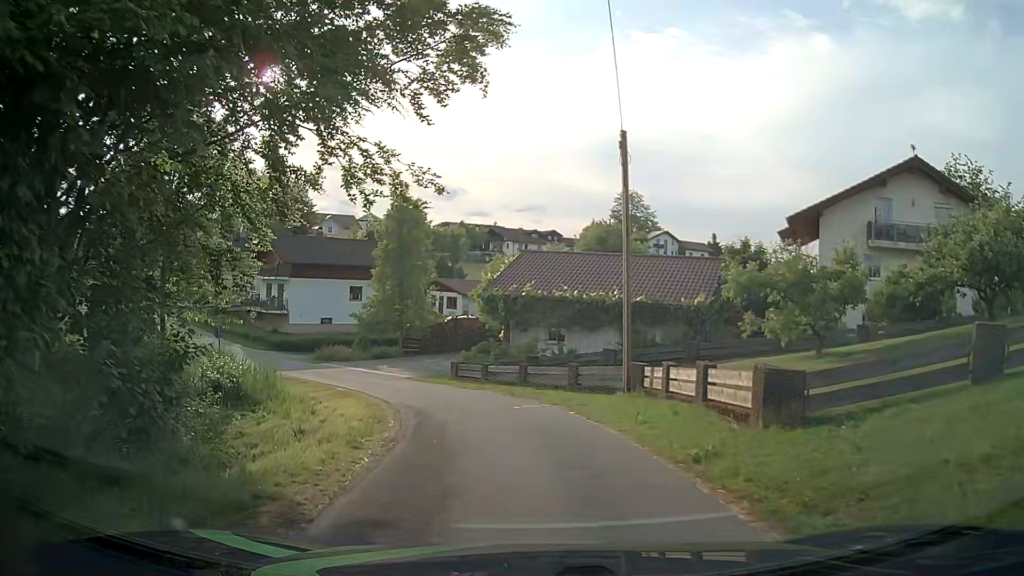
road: residential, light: Day
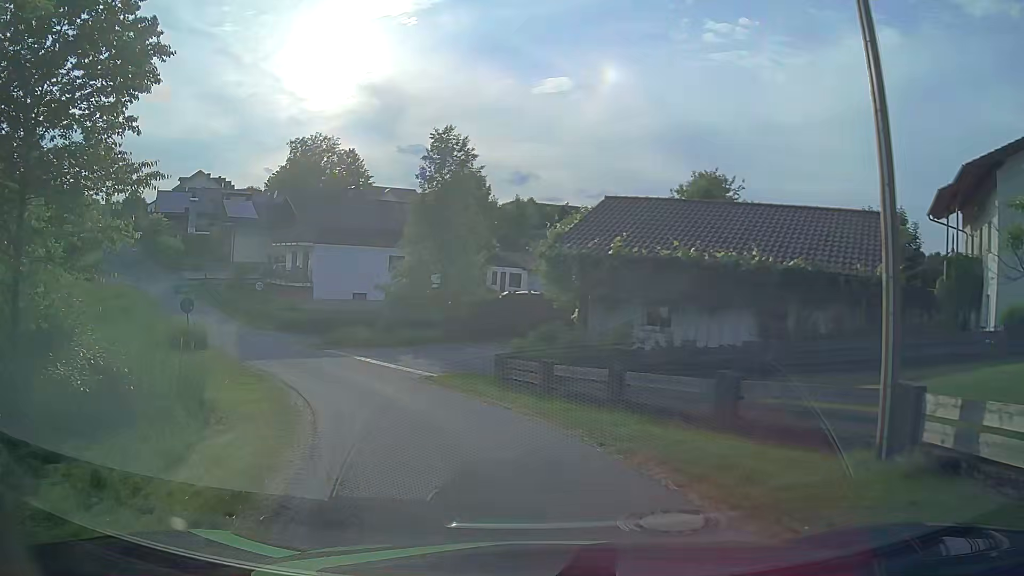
(-0.4, +10.0) m; -6°
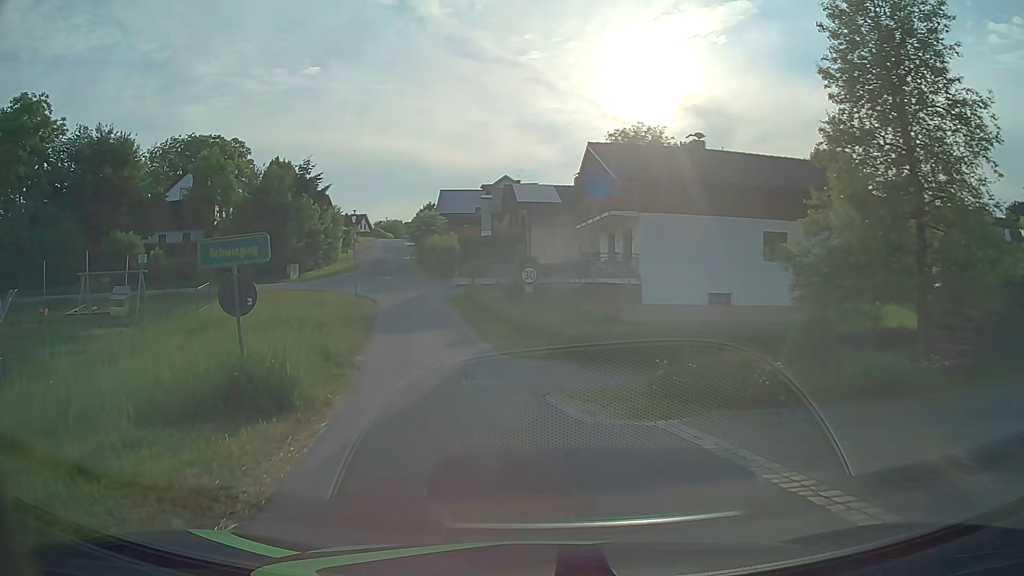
(-4.5, +17.7) m; -29°
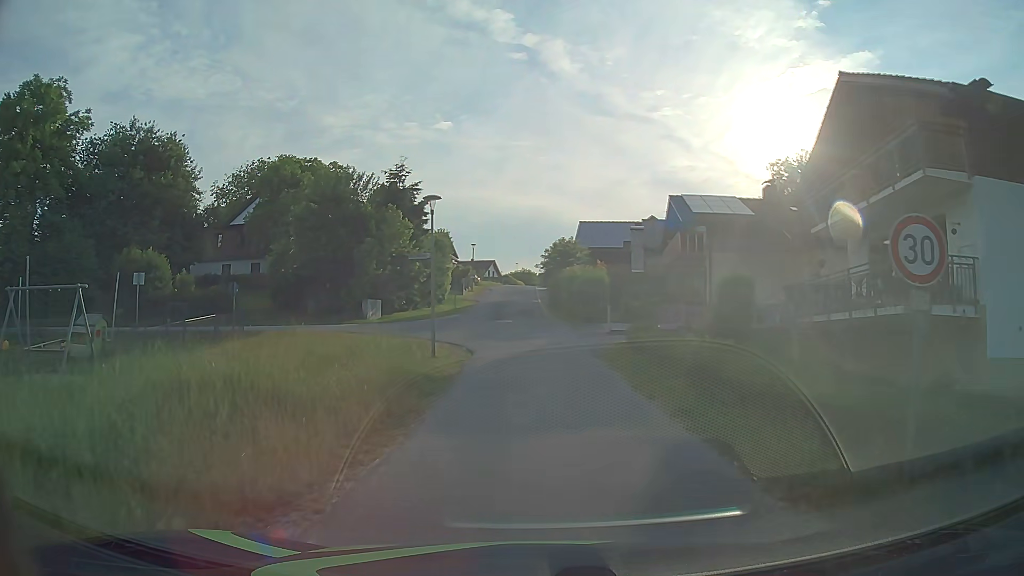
(-2.1, +14.5) m; -11°
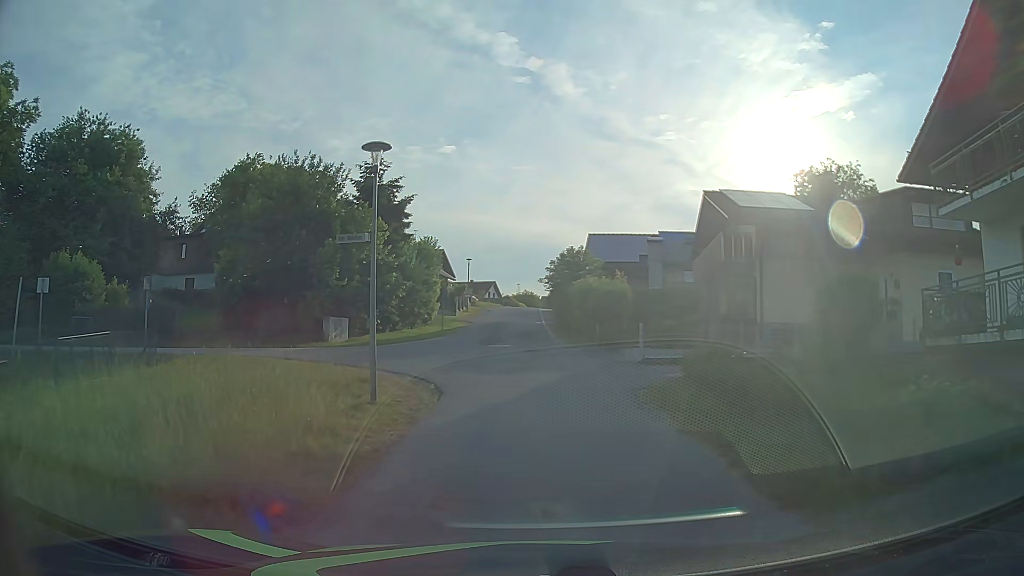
(-0.1, +7.2) m; -1°
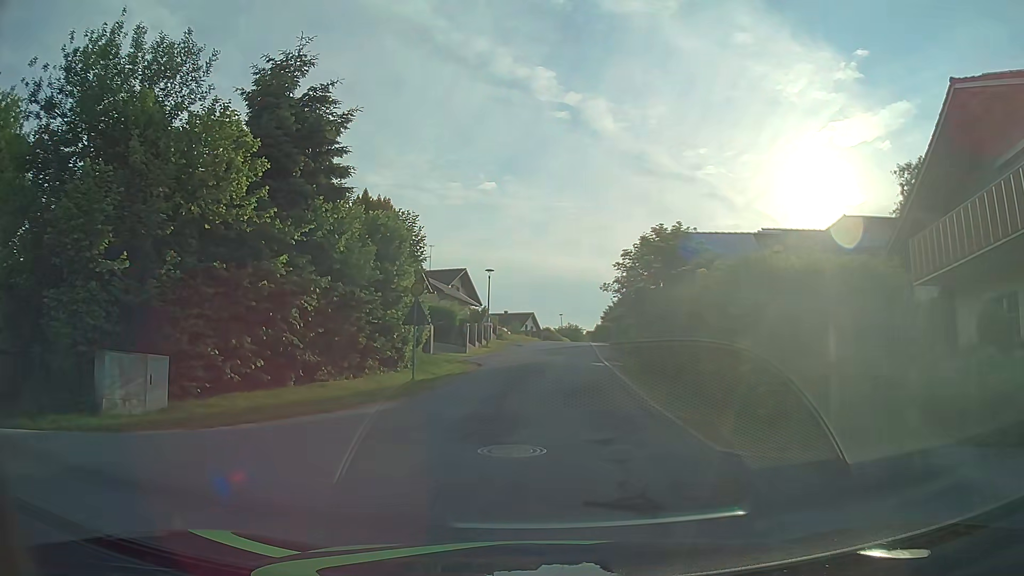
(-0.4, +17.9) m; -3°
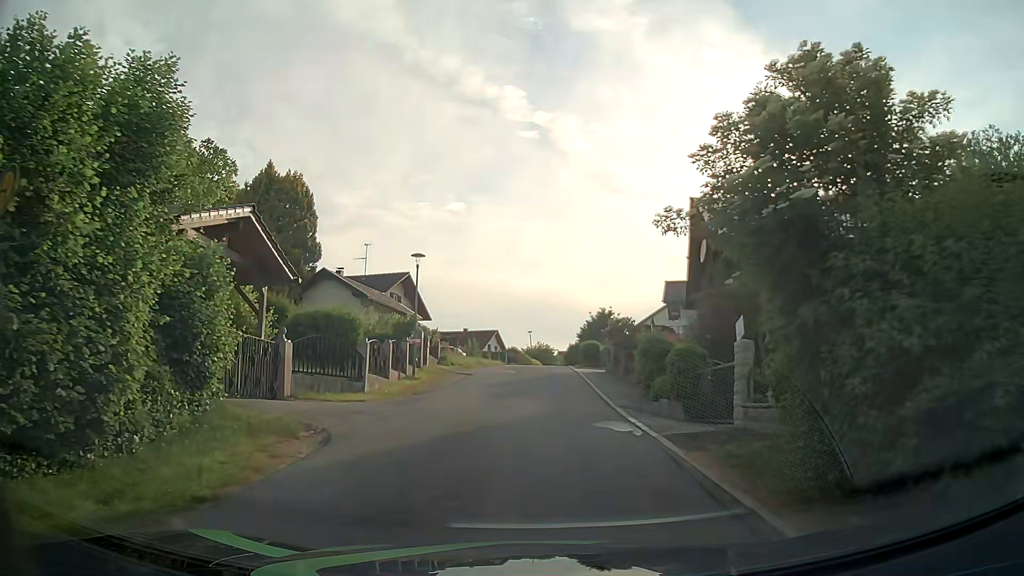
(+0.3, +14.4) m; +2°
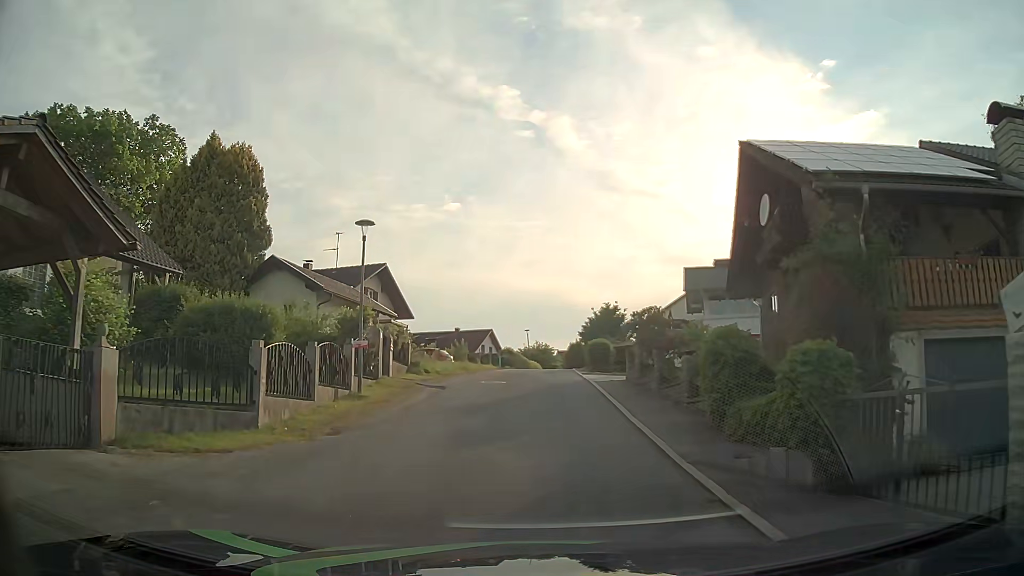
(0.0, +7.1) m; 0°
